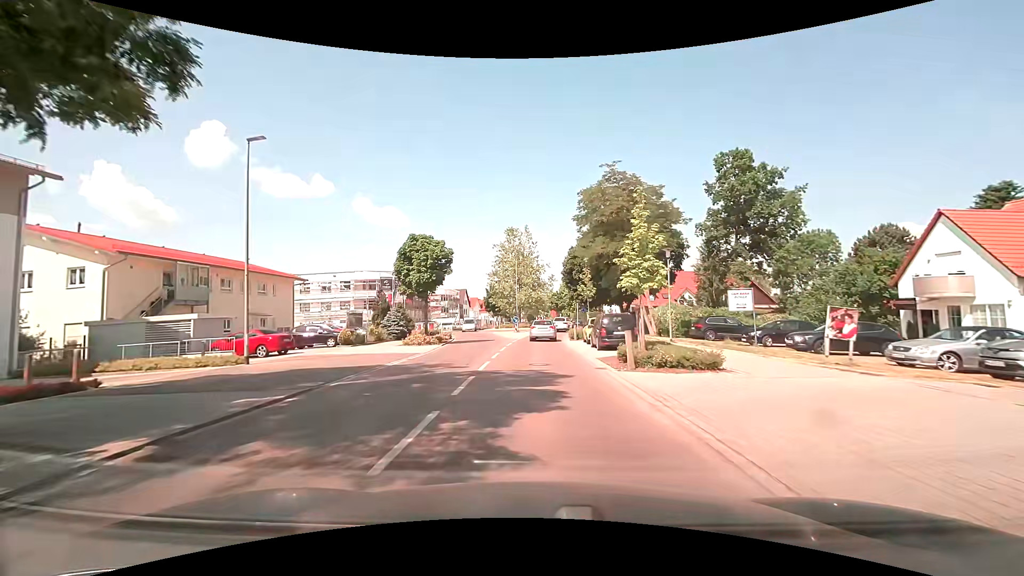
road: tertiary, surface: asphalt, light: Day
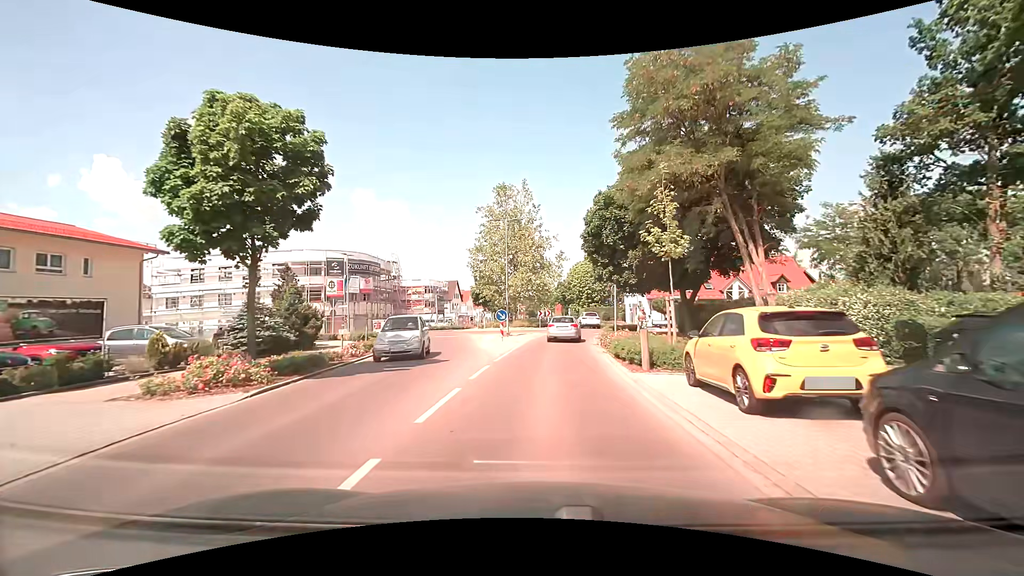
(+0.3, +20.5) m; +1°
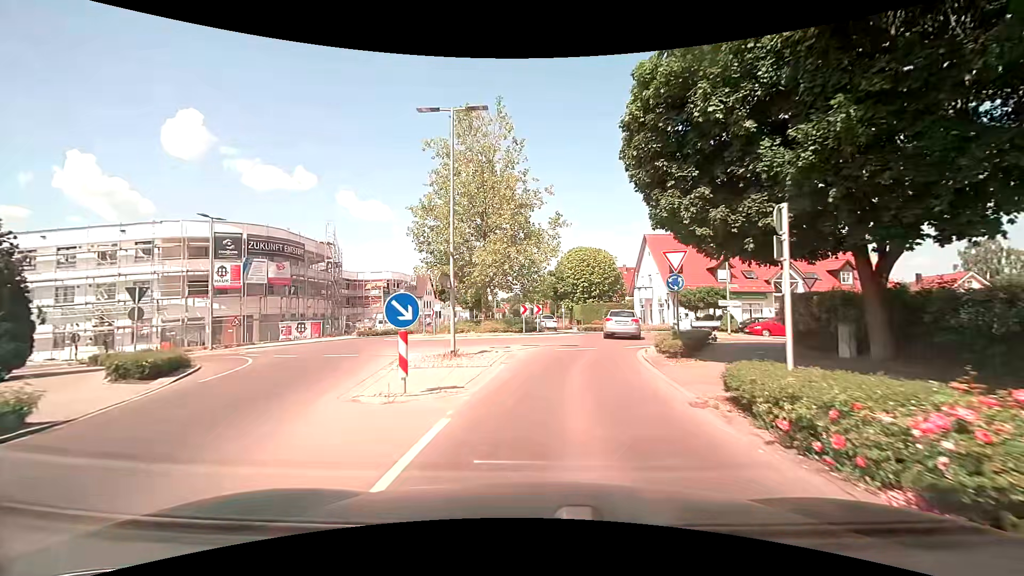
(+0.1, +17.4) m; +2°
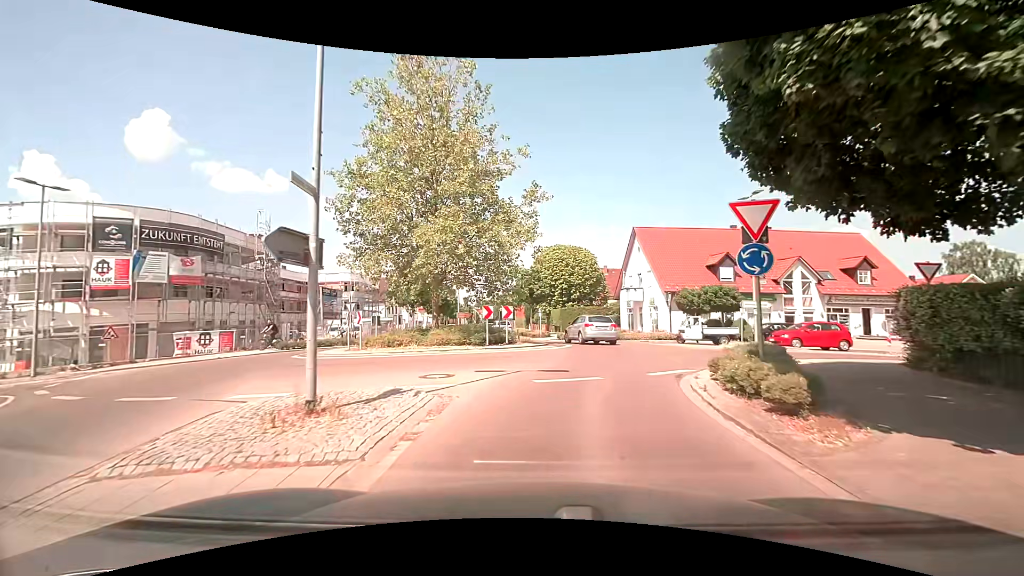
(+0.2, +7.9) m; +3°
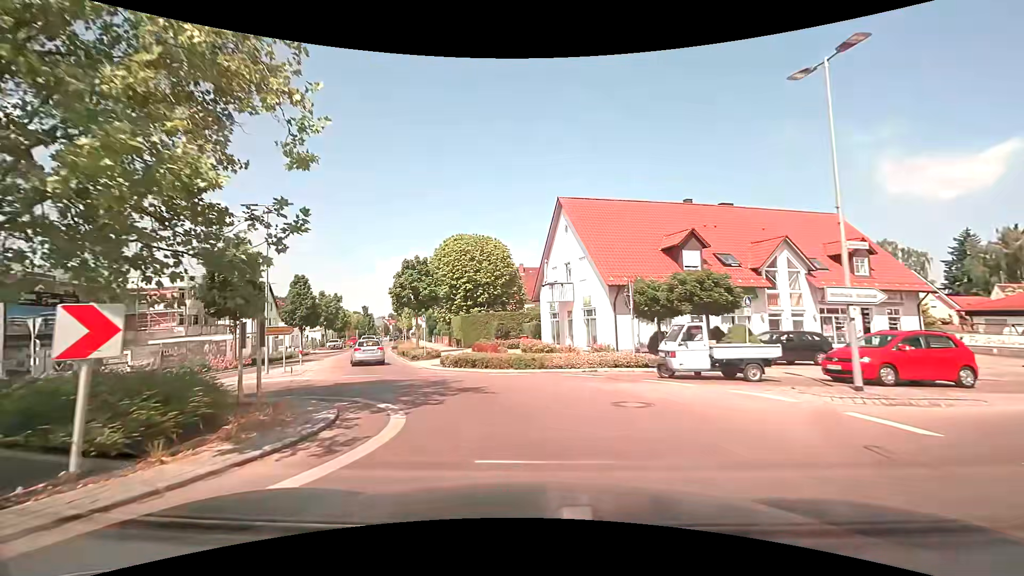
(+1.8, +15.4) m; +9°
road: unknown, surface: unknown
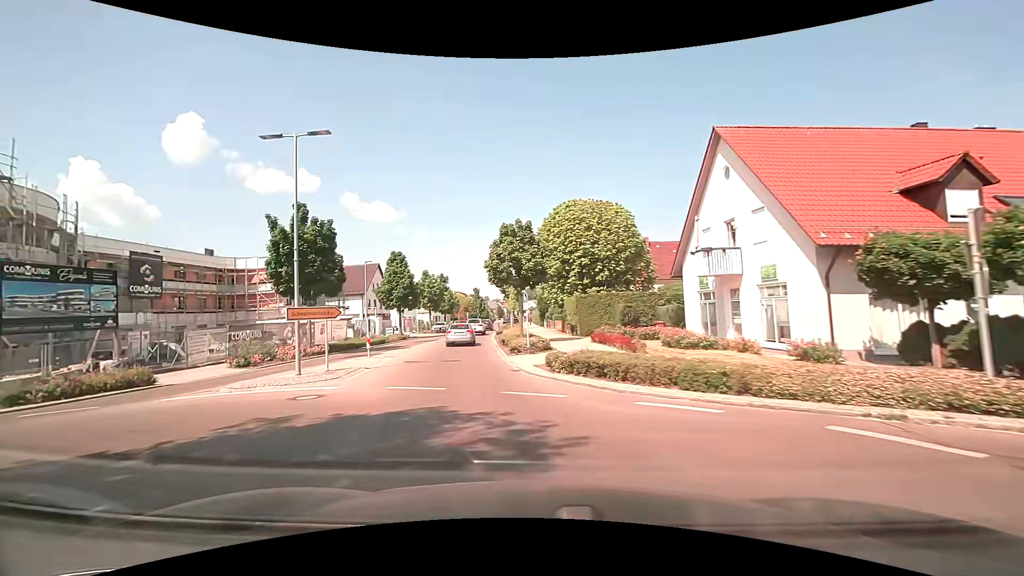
(-0.9, +8.6) m; -13°
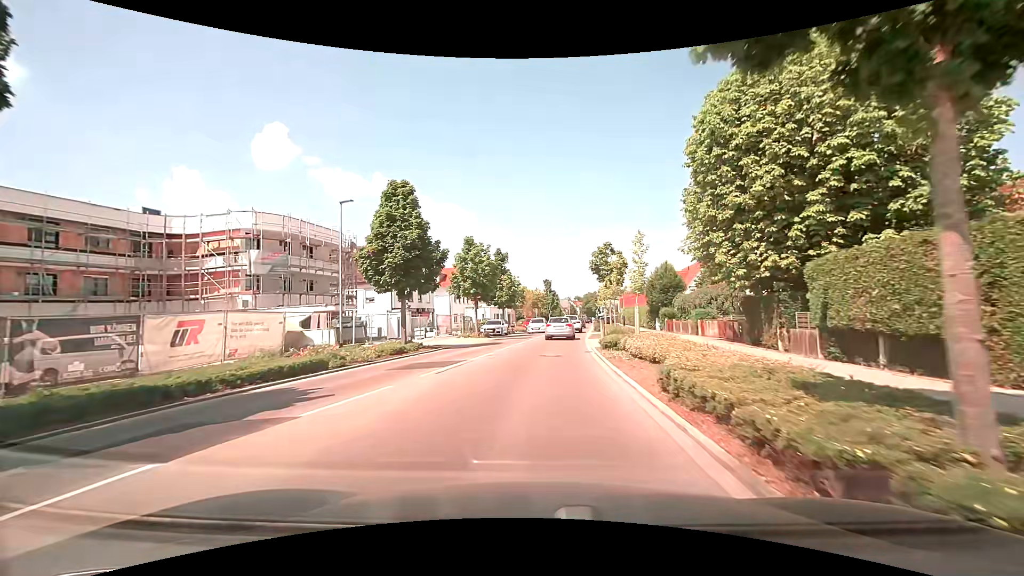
(-3.6, +25.2) m; -9°
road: tertiary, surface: asphalt
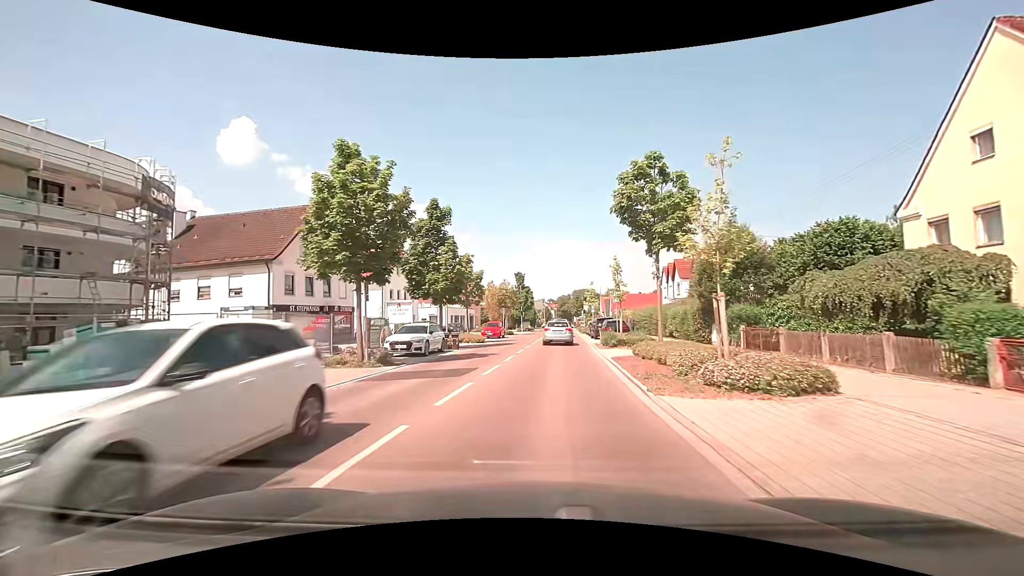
(+0.7, +21.8) m; +3°
(0, +10) (+1, +20) (+1, +30) (+2, +40) (+3, +50) (+3, +60) (+4, +70) (+5, +80) (+5, +90) (+6, +100) m
